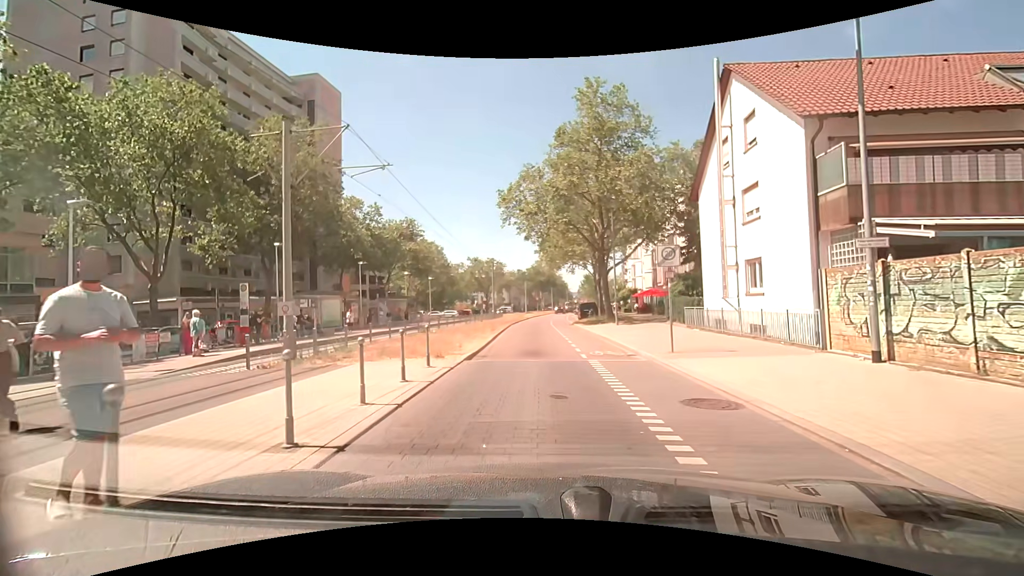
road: tertiary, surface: asphalt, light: Day
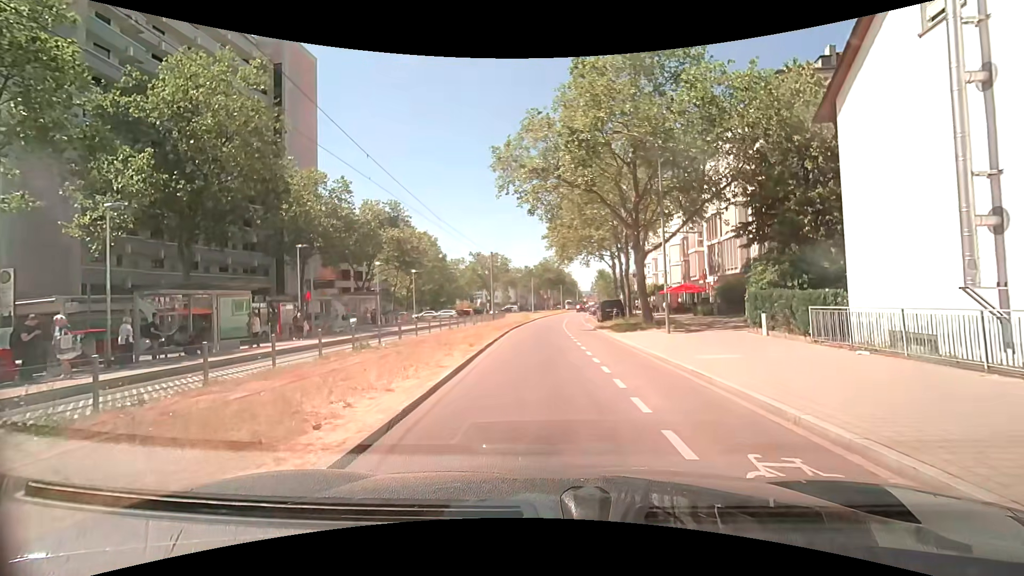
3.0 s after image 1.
(-0.4, +11.2) m; -2°
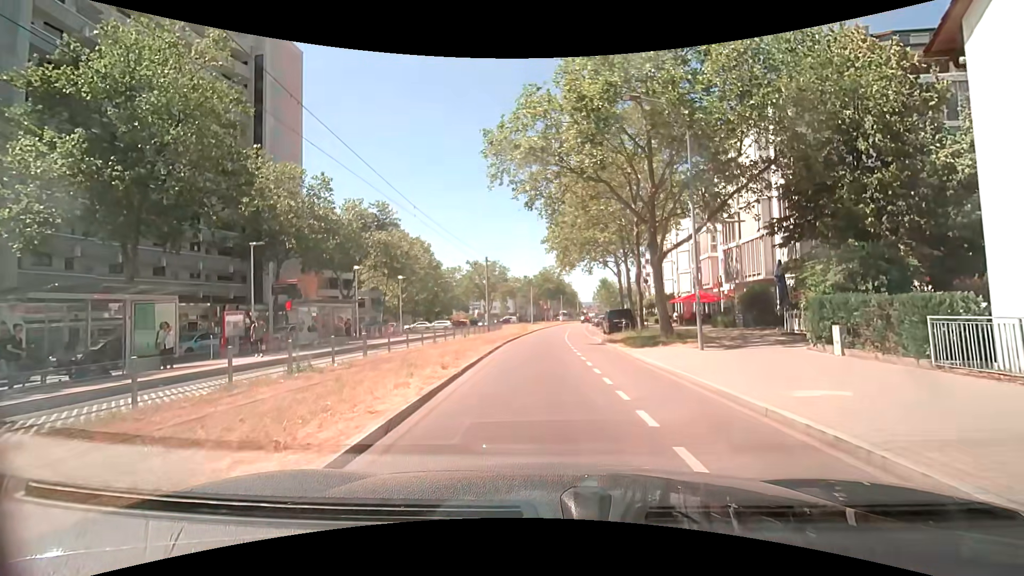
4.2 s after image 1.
(0.0, +4.5) m; 0°
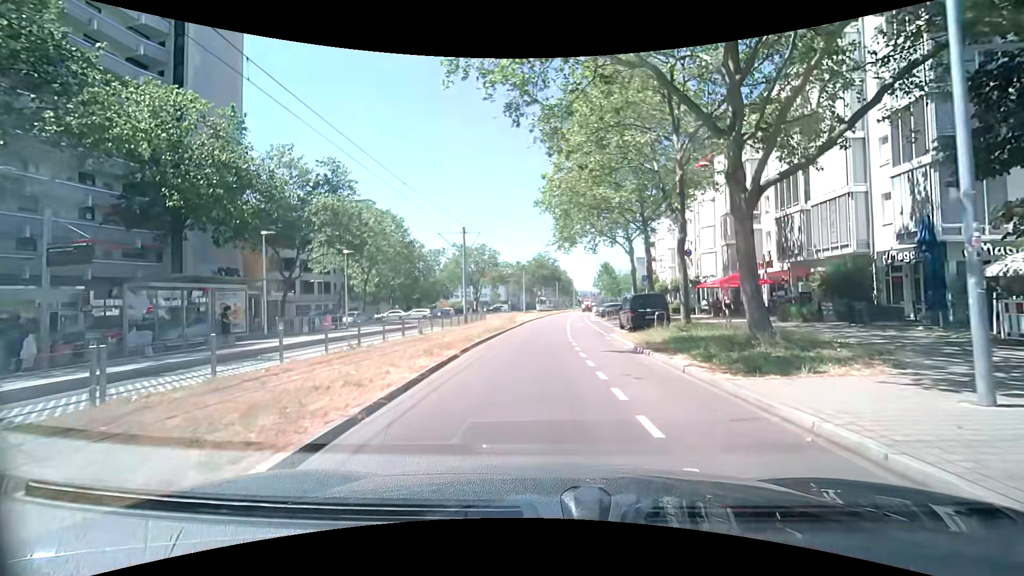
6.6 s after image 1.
(-0.1, +11.3) m; +1°
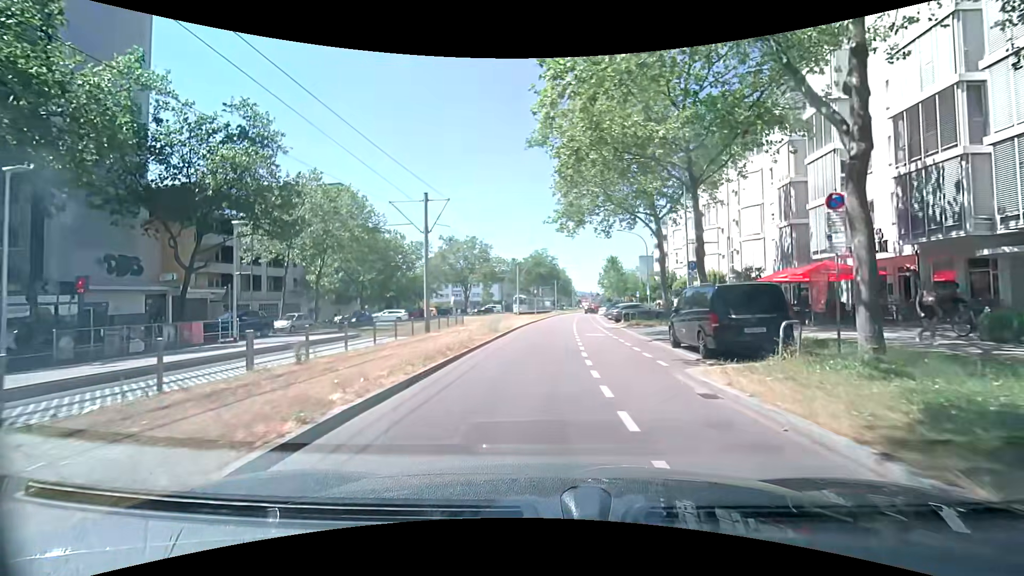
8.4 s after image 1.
(-0.2, +12.0) m; -1°
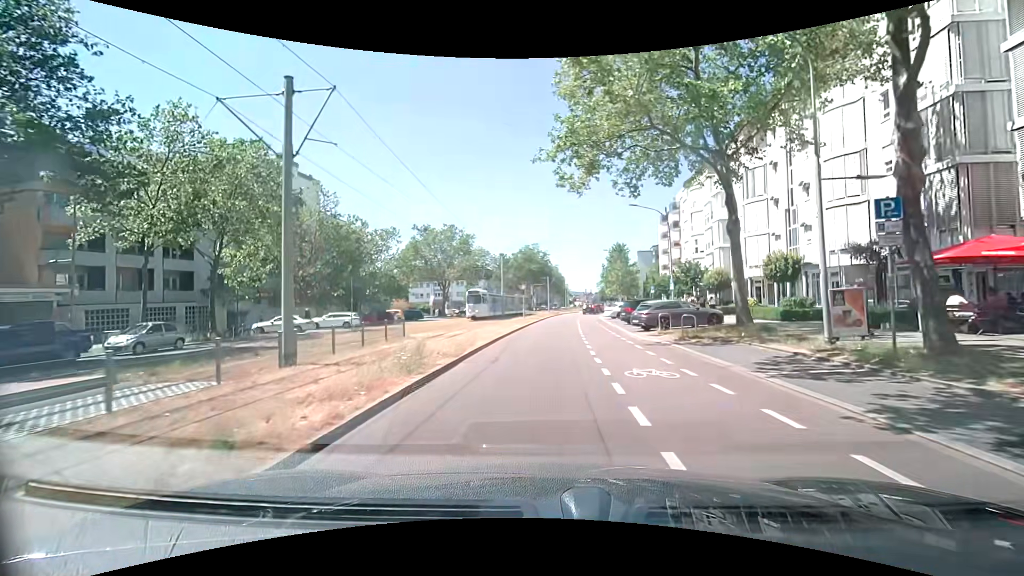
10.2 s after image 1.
(+0.1, +13.9) m; +1°
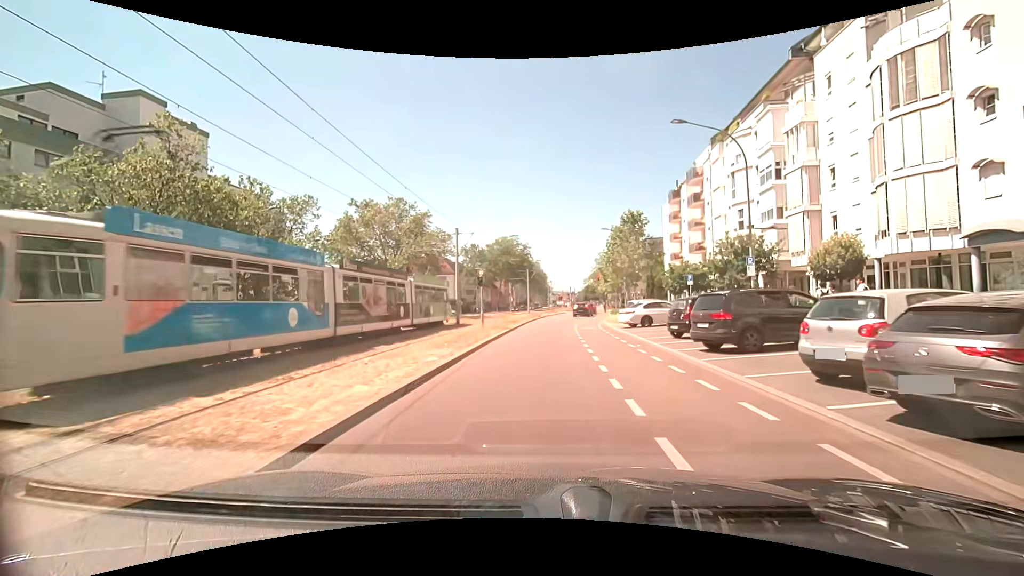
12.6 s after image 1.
(+0.5, +19.7) m; +2°
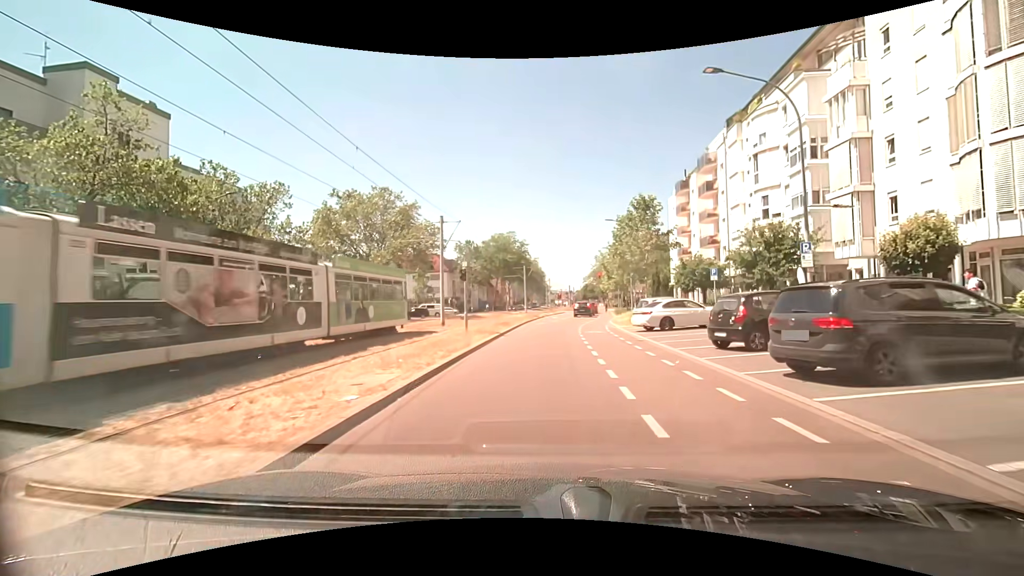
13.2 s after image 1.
(+0.1, +5.0) m; +2°
